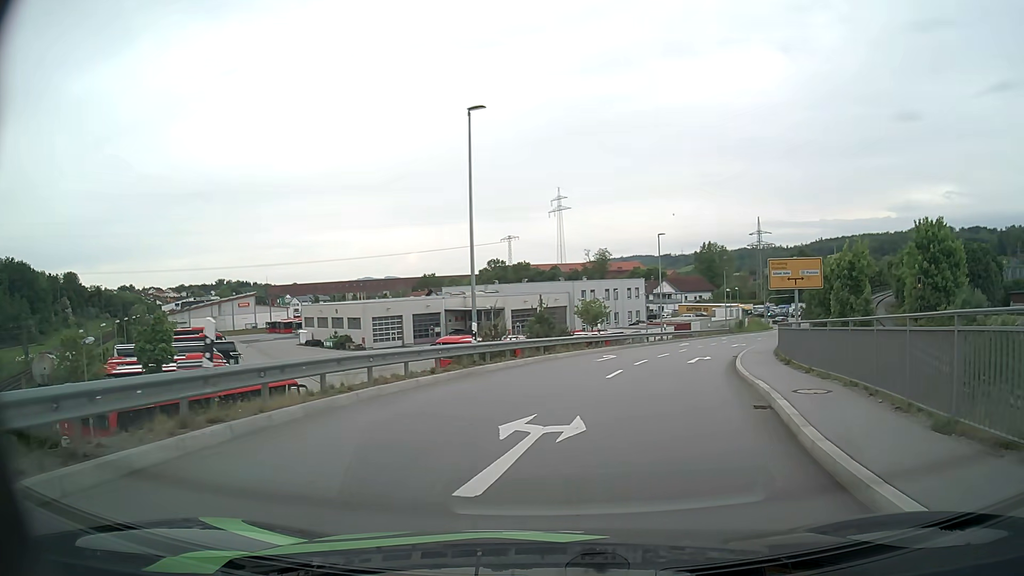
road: primary_link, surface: asphalt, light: Day
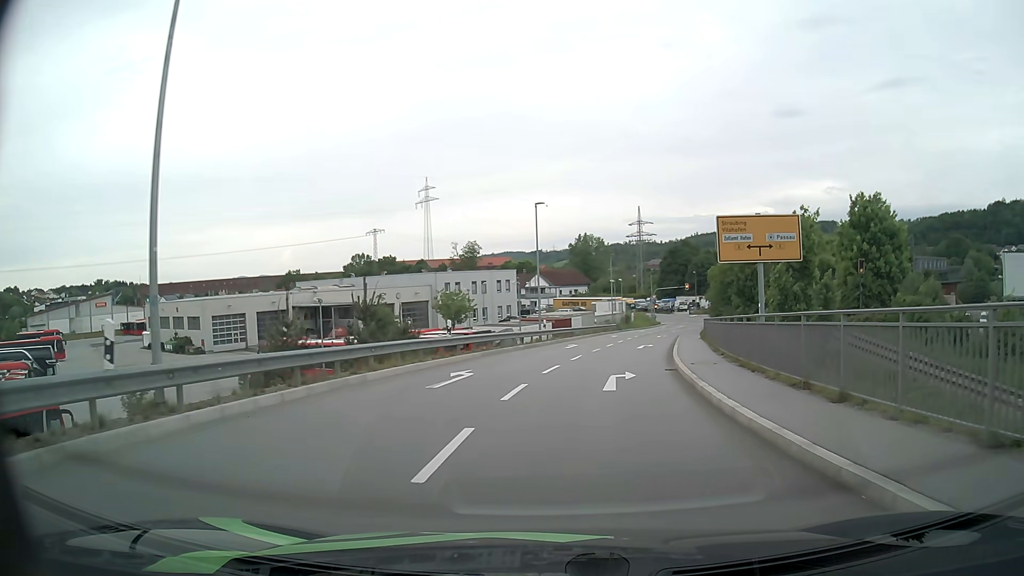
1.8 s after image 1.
(+1.2, +11.8) m; +11°
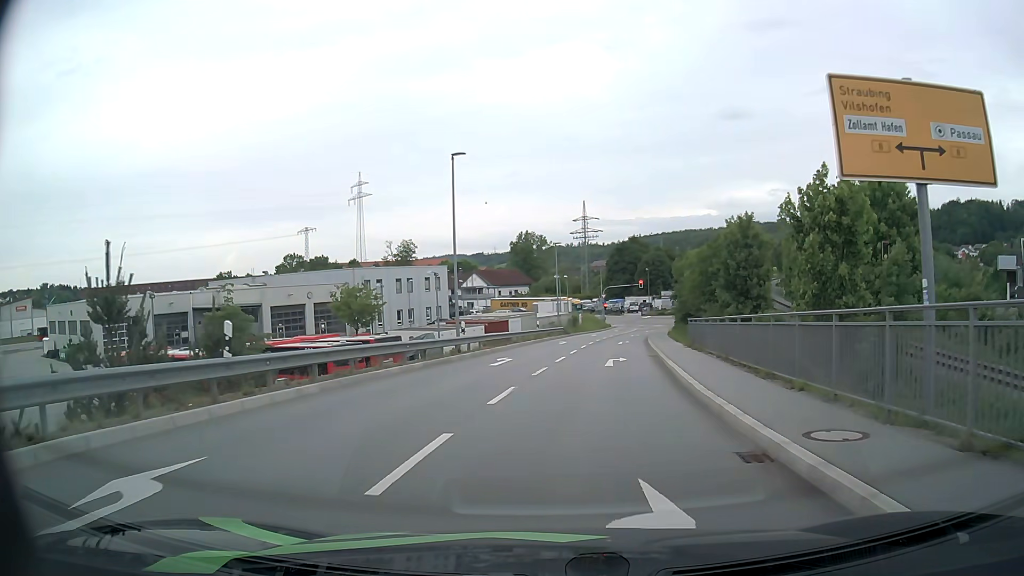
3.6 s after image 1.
(+0.6, +12.4) m; +5°
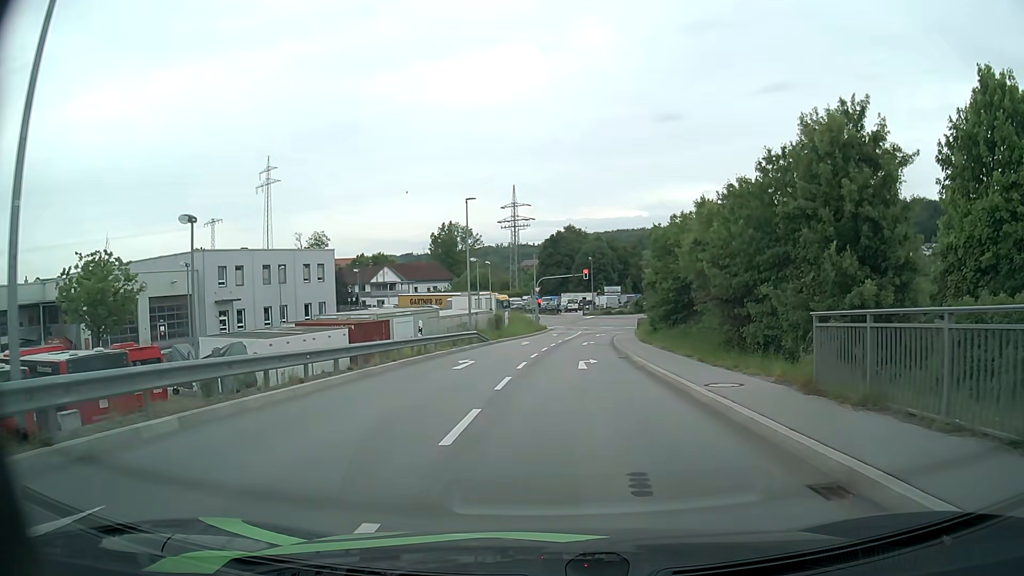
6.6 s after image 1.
(+1.2, +21.6) m; +6°
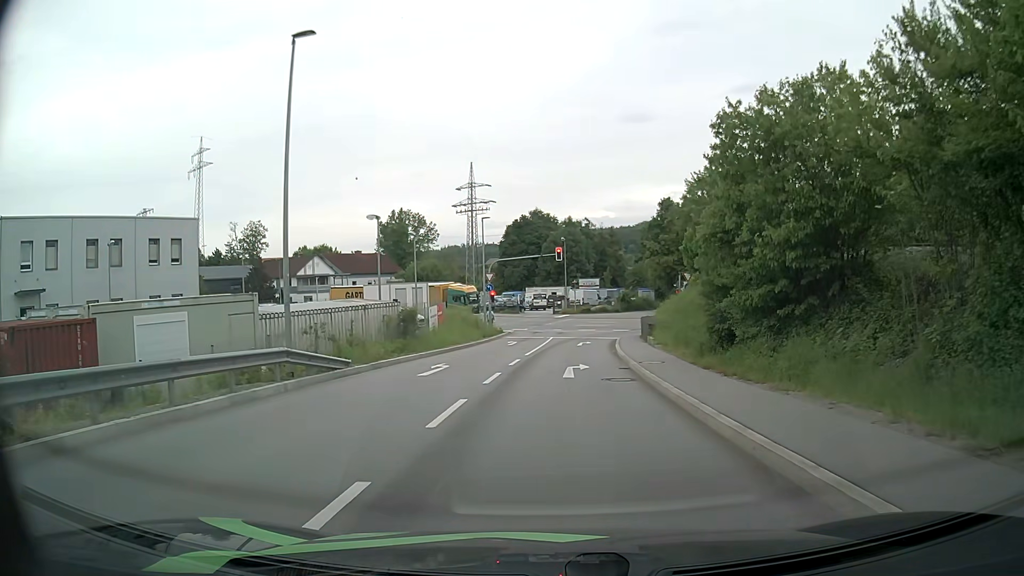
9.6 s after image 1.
(+0.6, +22.8) m; +3°
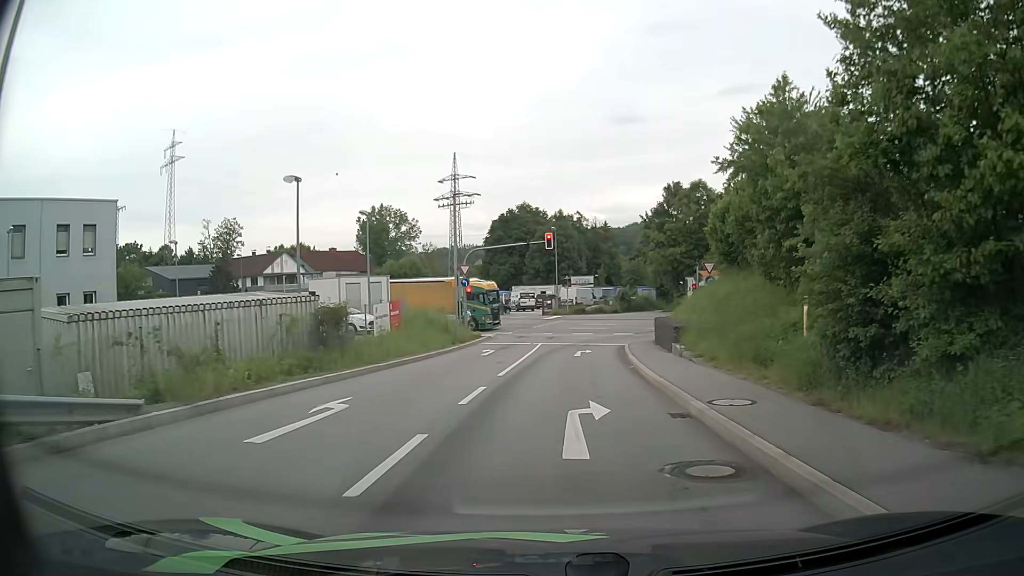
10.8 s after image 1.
(+0.1, +9.4) m; +1°
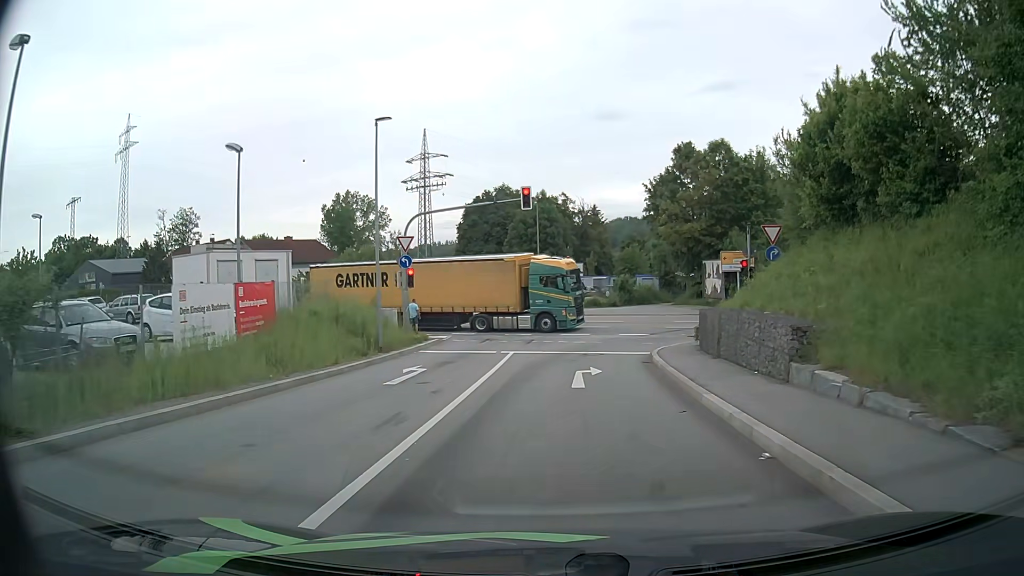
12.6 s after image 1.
(+0.1, +13.6) m; +1°
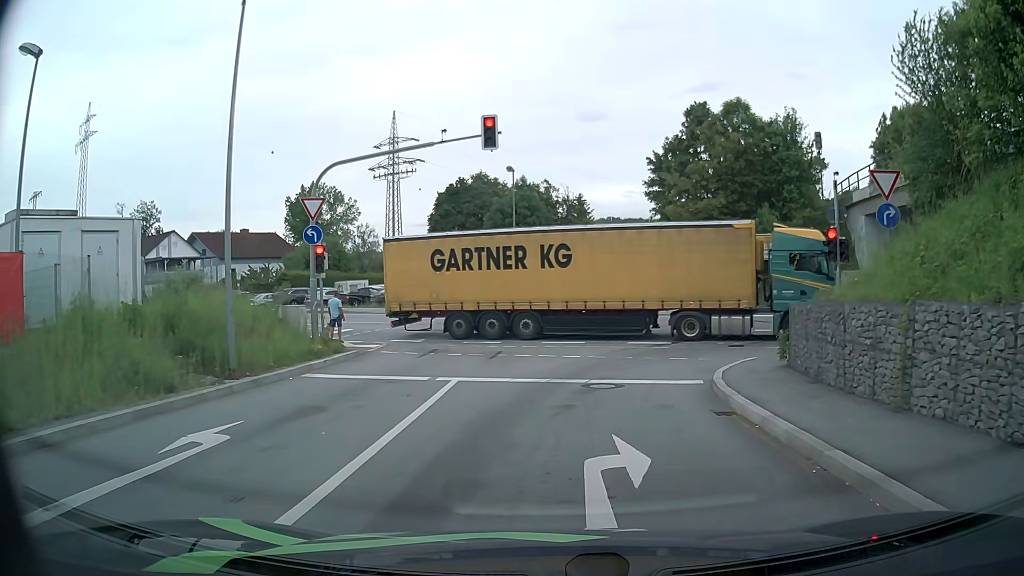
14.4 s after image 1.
(+0.1, +10.0) m; +2°
